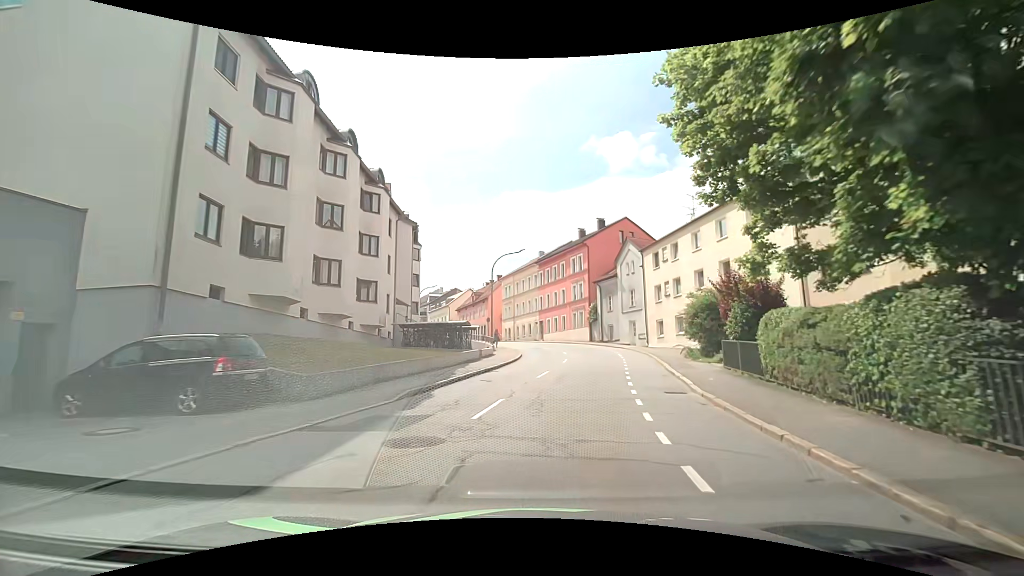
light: Day
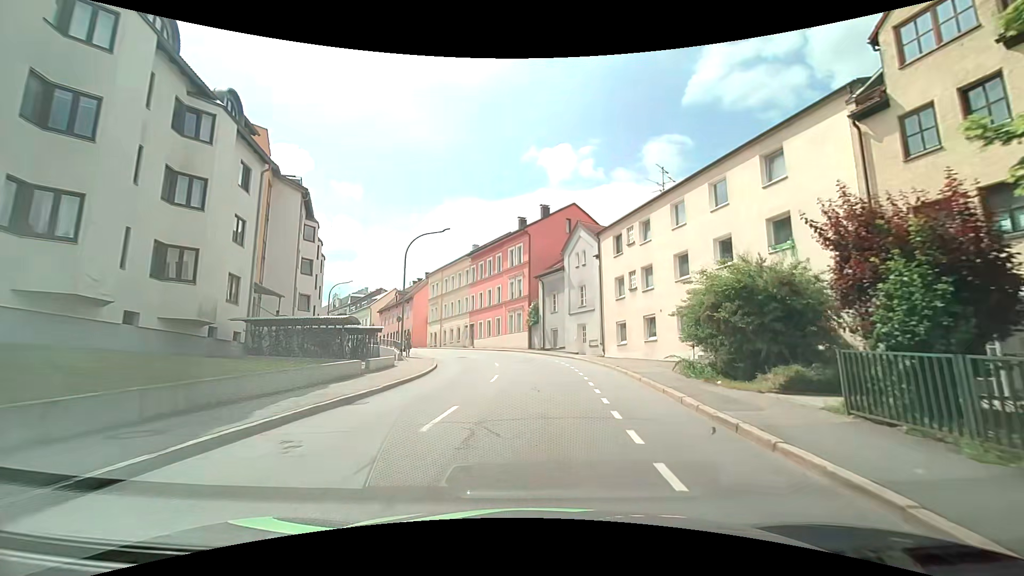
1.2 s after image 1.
(+0.5, +10.3) m; +7°
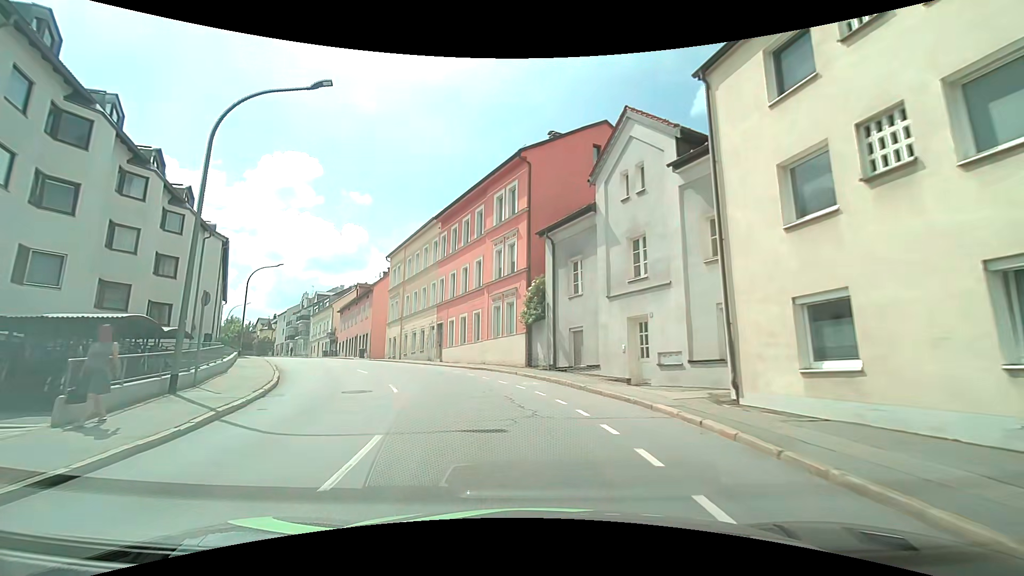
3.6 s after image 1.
(+0.5, +21.0) m; 0°
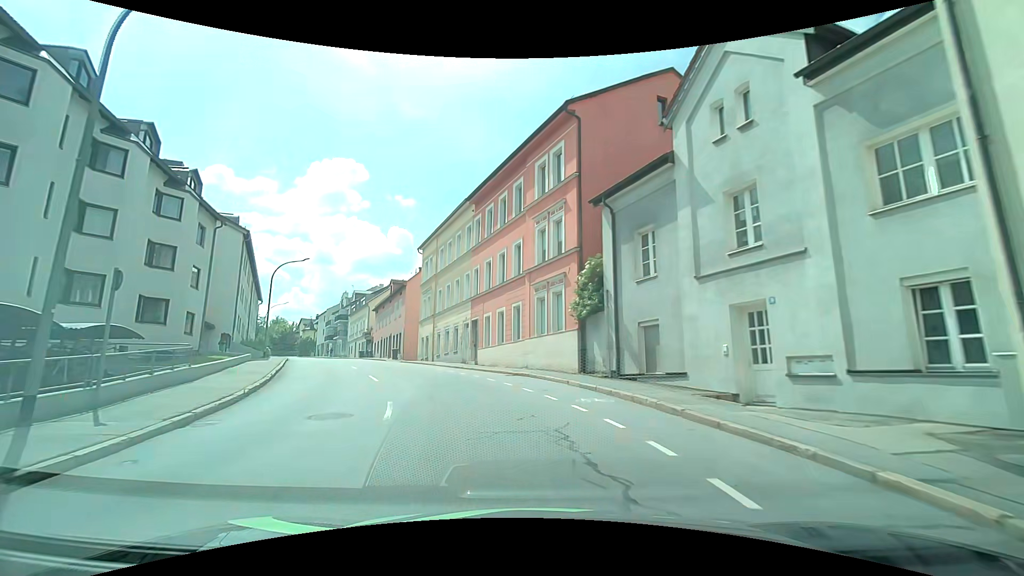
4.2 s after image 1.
(-0.3, +5.3) m; -6°
(-1, +10) (-3, +20) (-7, +29) (-12, +38) (-16, +47) (-21, +56) (-25, +64) (-30, +73) (-35, +82) (-41, +90) m
